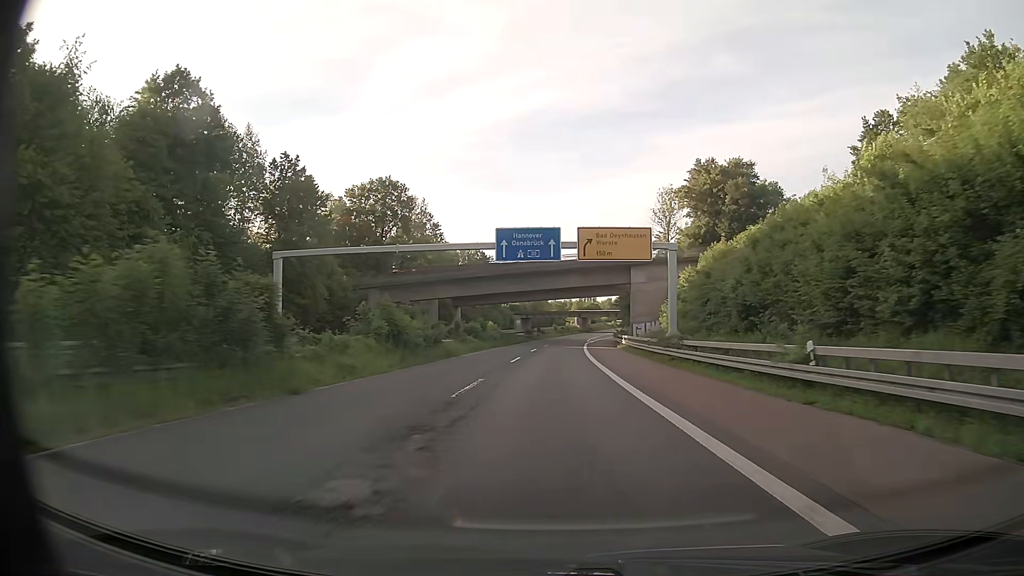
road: trunk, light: Day
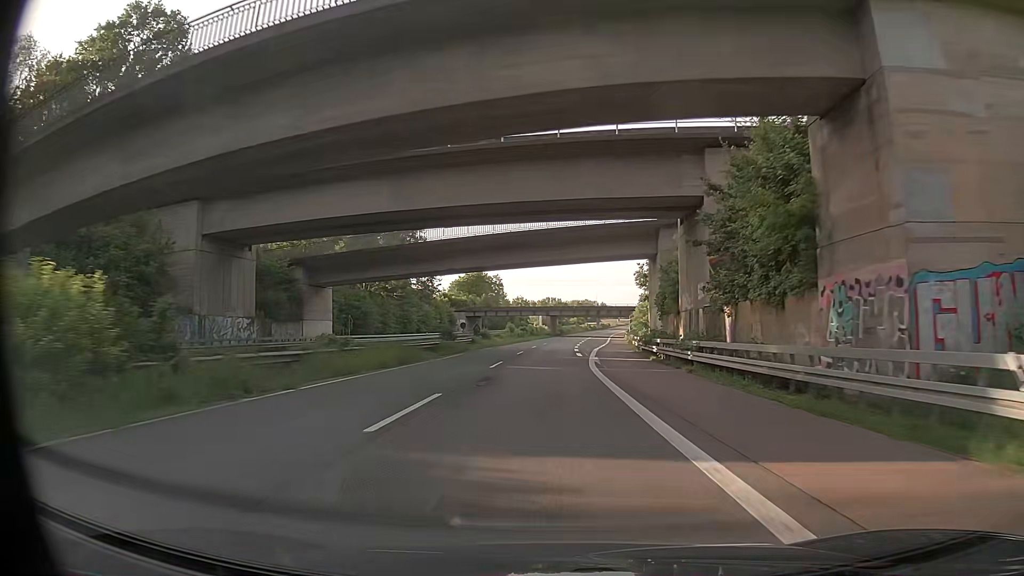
(+1.4, +60.7) m; +3°
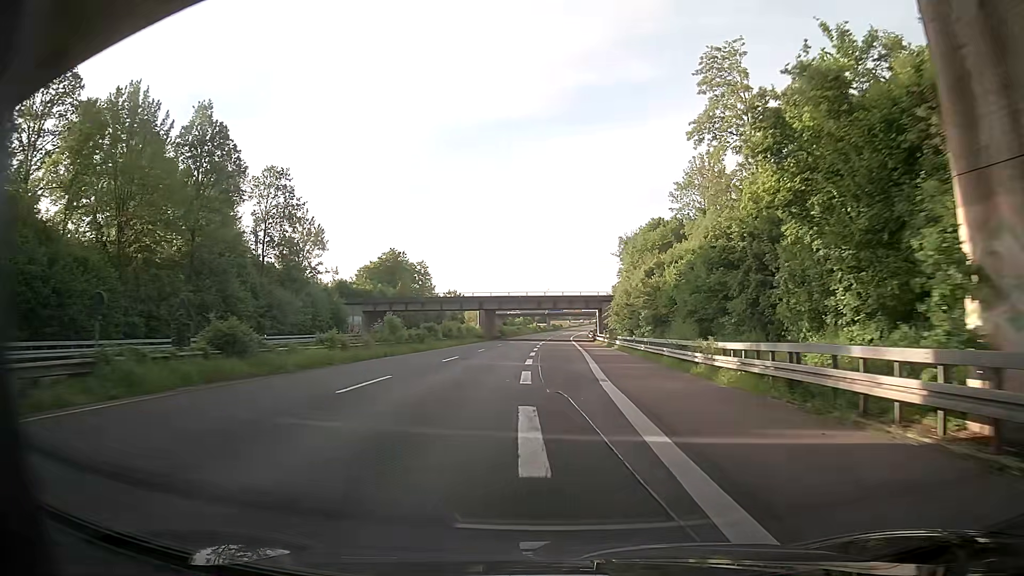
(+1.7, +49.6) m; +4°
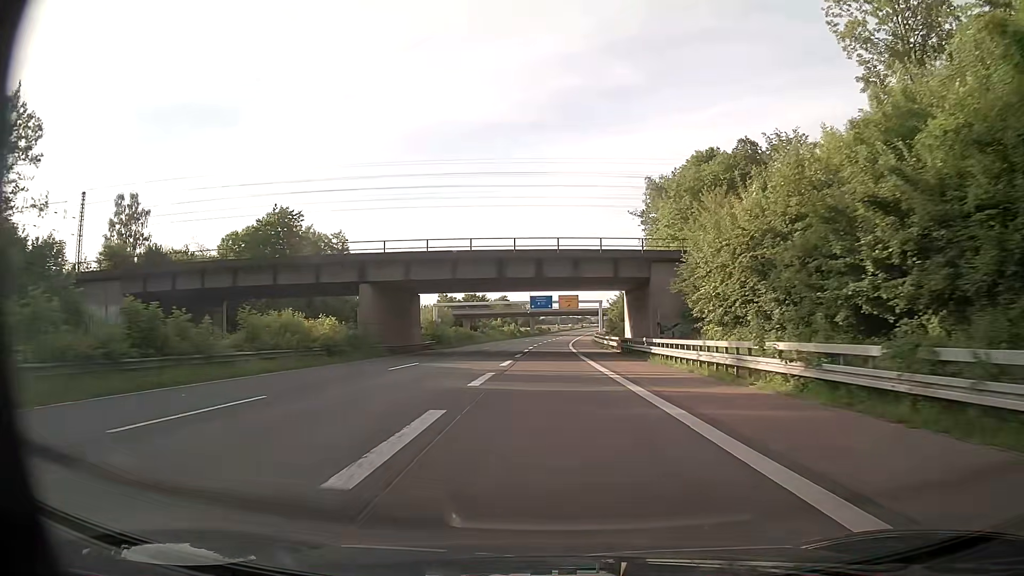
(+1.3, +62.0) m; +2°
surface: asphalt
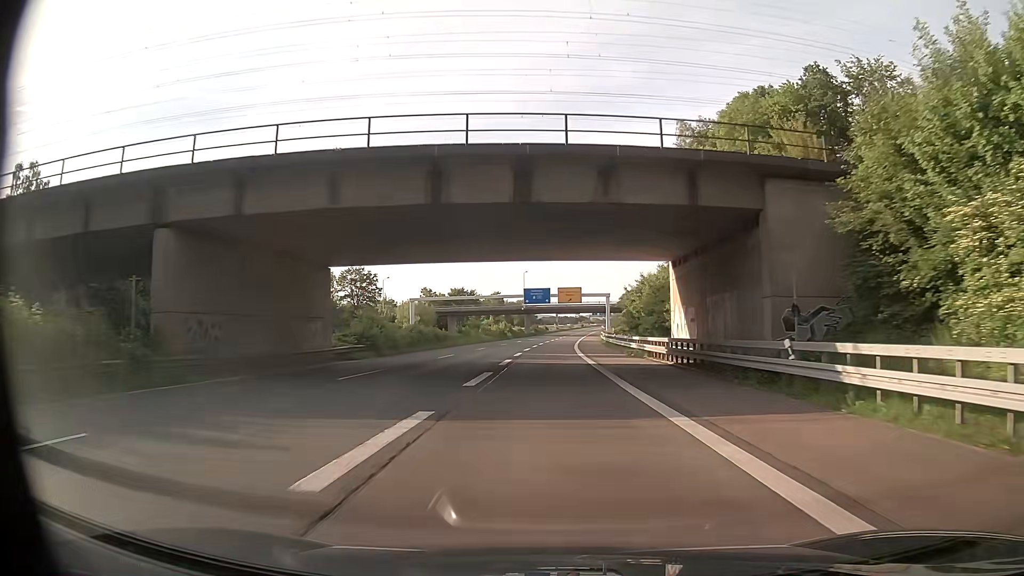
(+0.1, +24.8) m; 0°
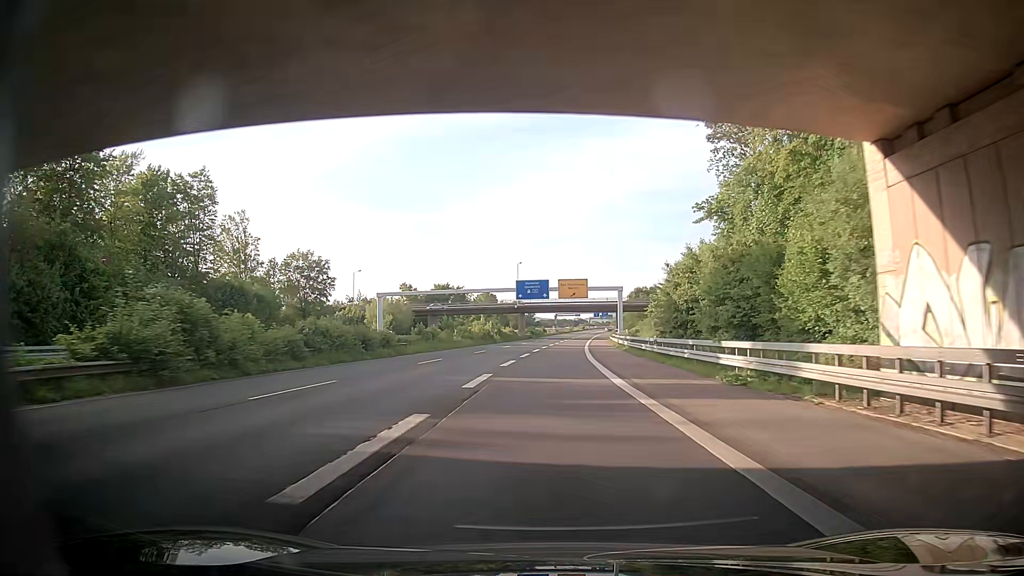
(0.0, +24.9) m; -1°
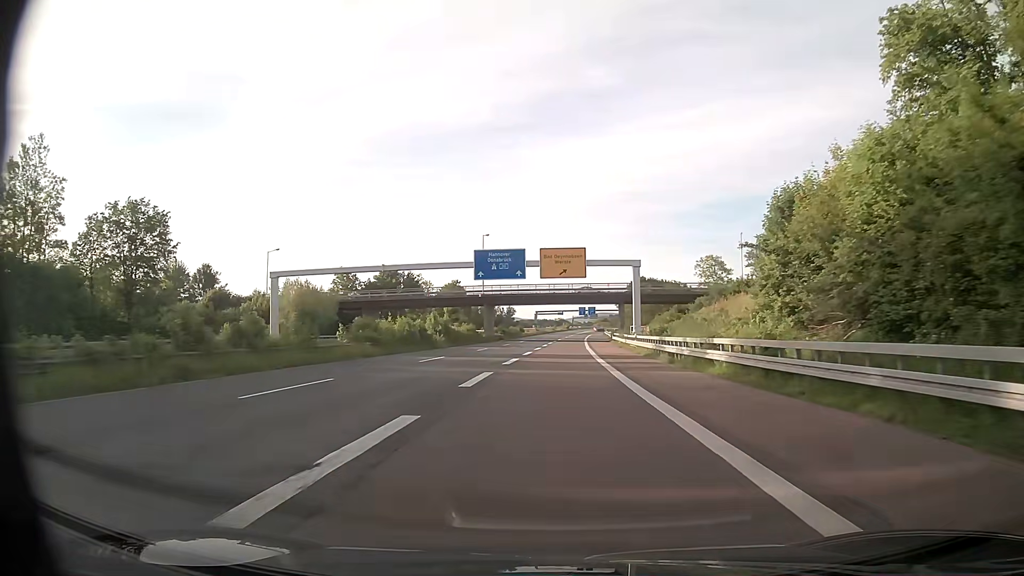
(+0.7, +37.7) m; +2°
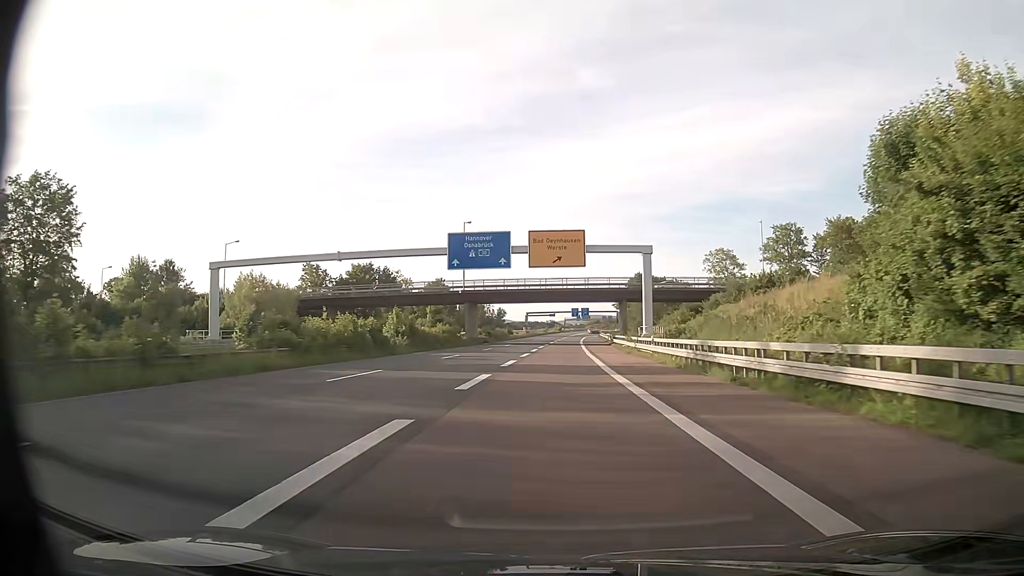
(+0.1, +12.7) m; +1°
(0, +10) (0, +20) (0, +30) (+1, +40) (+1, +50) (+1, +60) (+2, +70) (+2, +80) (+3, +90) (+3, +100) m
